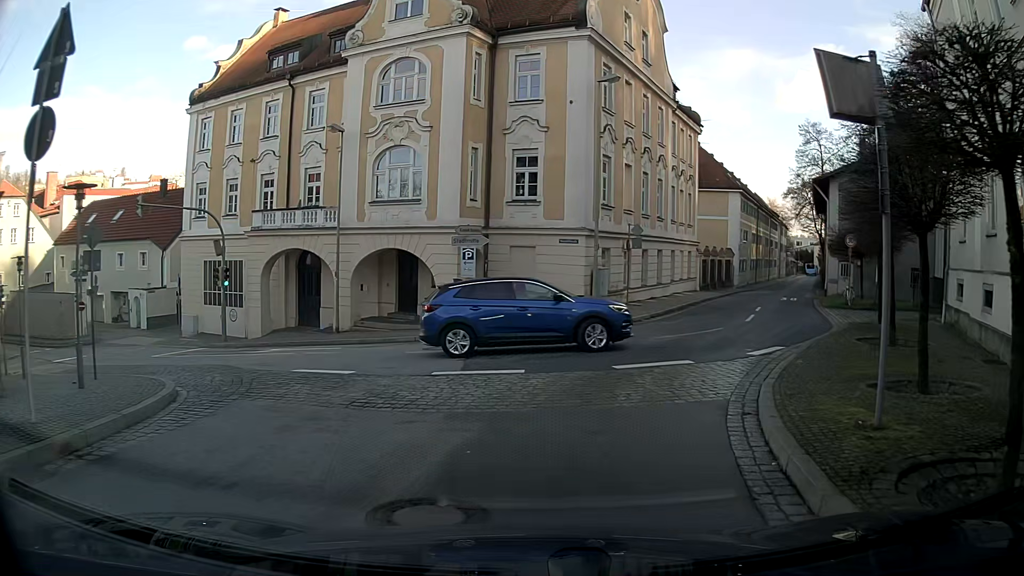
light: Day
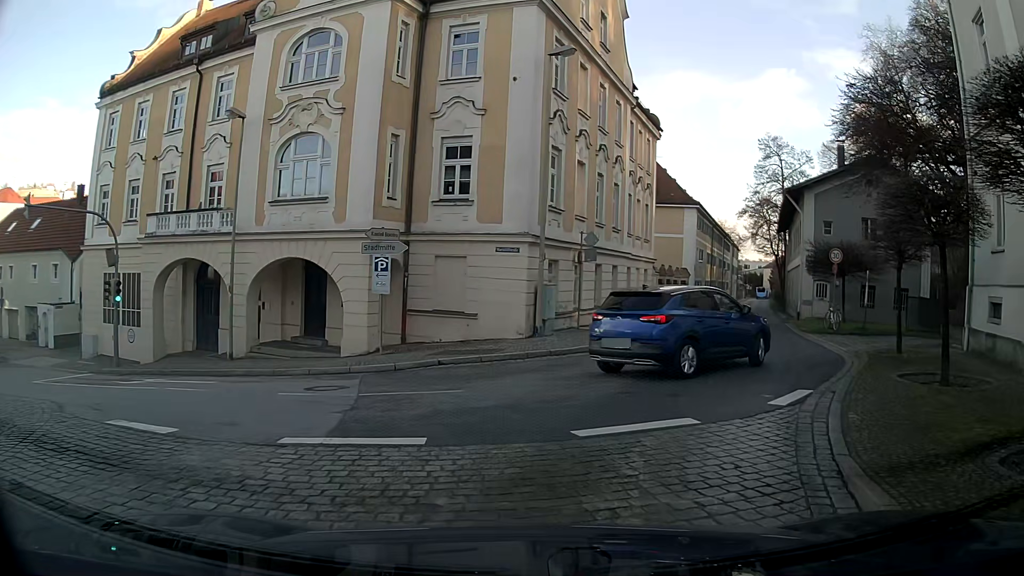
(+0.3, +4.4) m; +6°
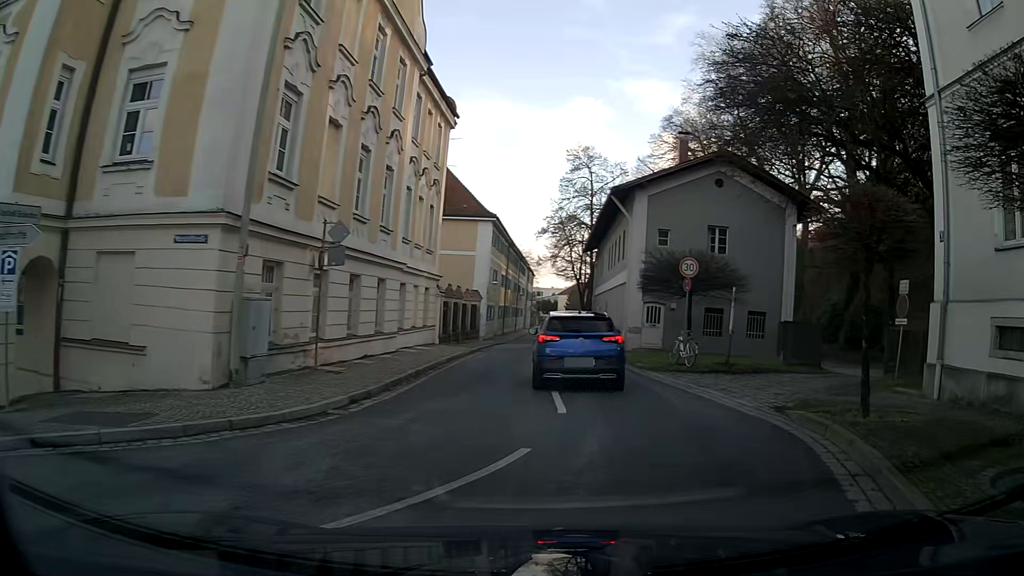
(+1.1, +7.7) m; +18°
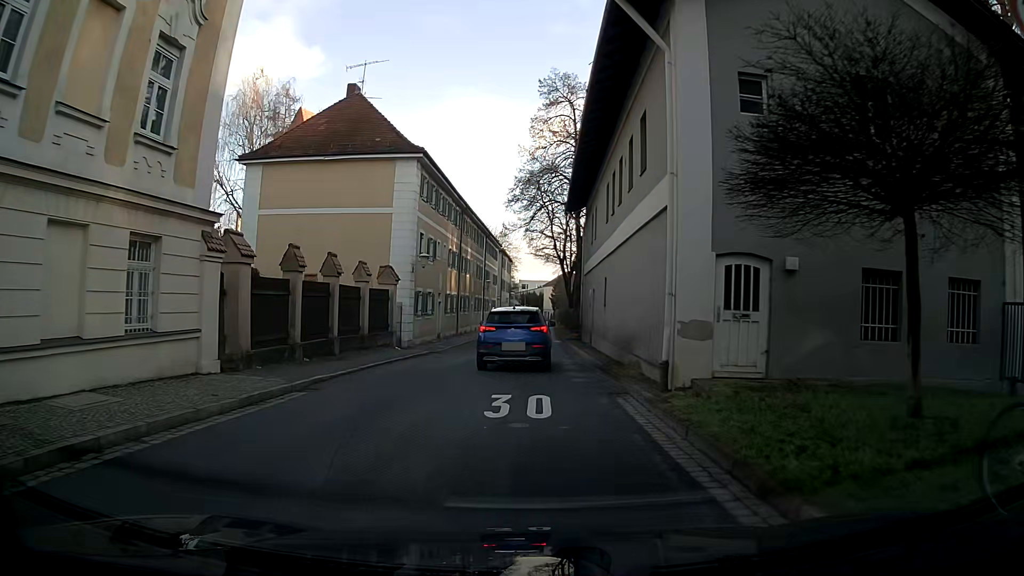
(+0.7, +18.4) m; -1°
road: secondary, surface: asphalt
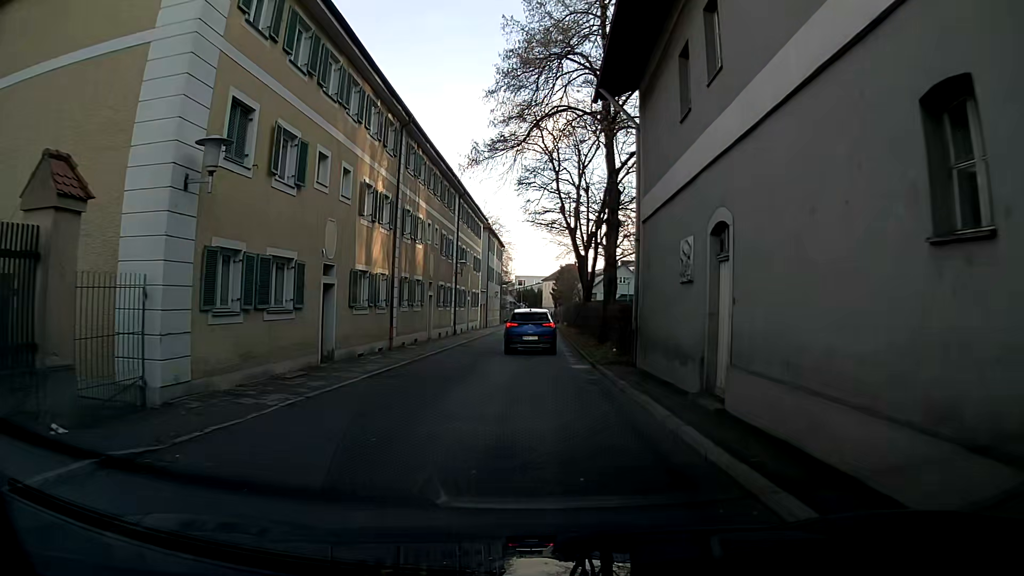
(-0.2, +20.6) m; -1°
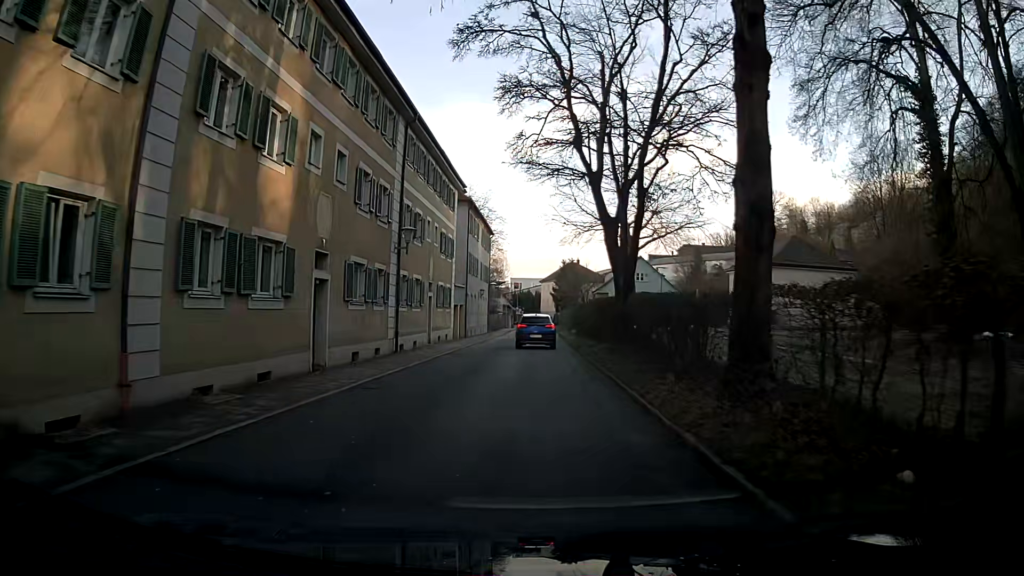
(+0.1, +17.0) m; +1°
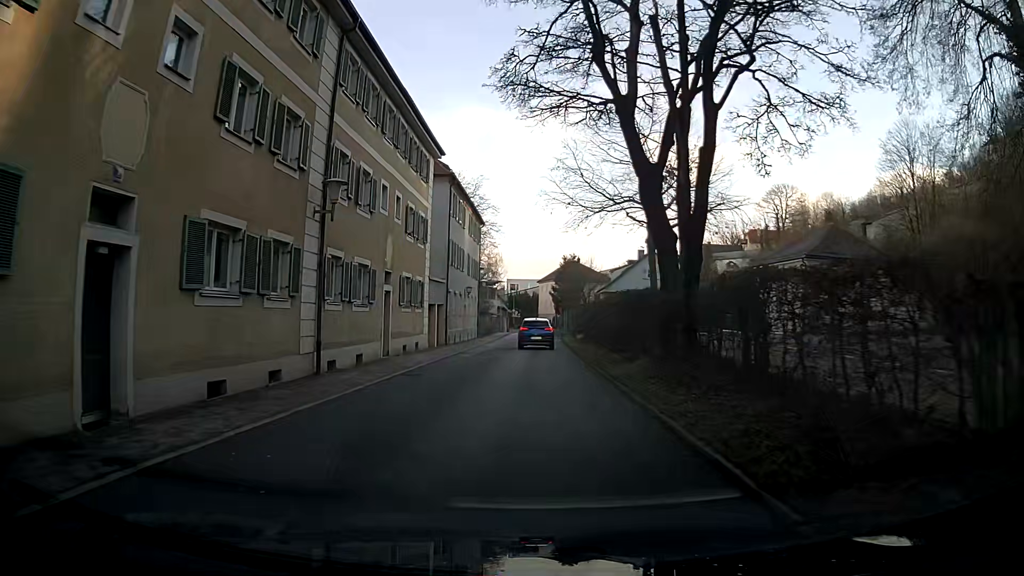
(0.0, +8.9) m; -1°
